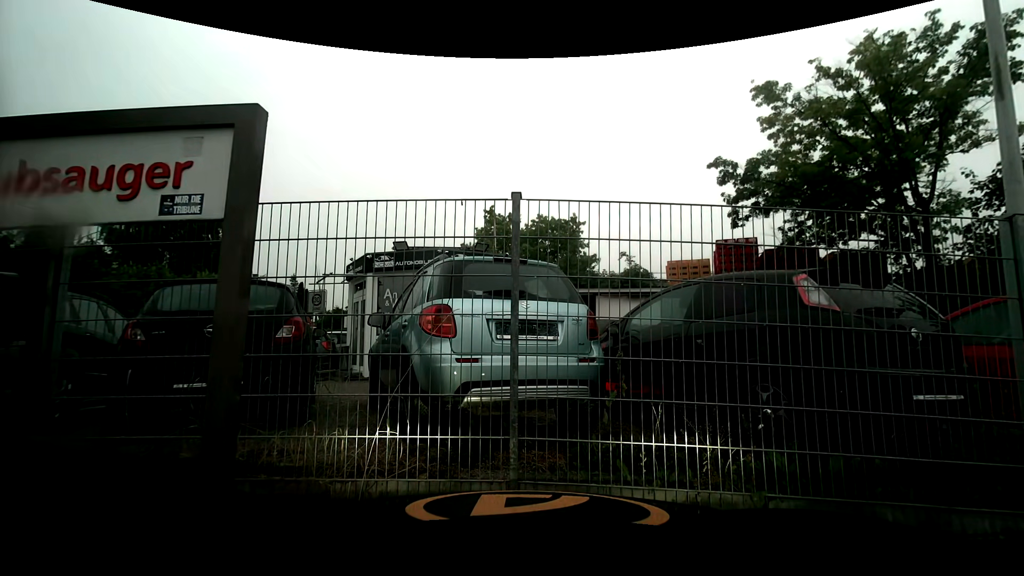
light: Day
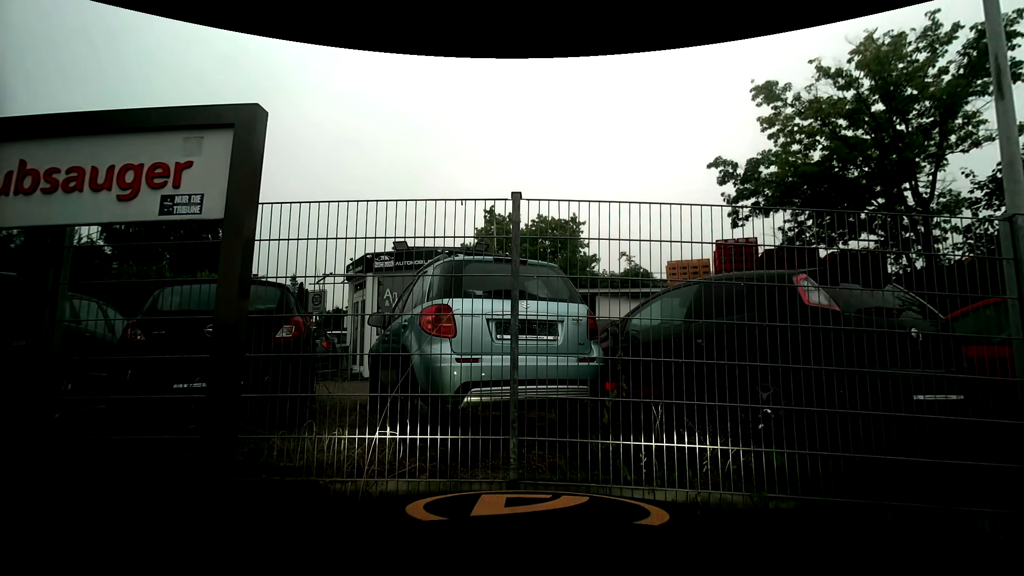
(0.0, 0.0) m; 0°
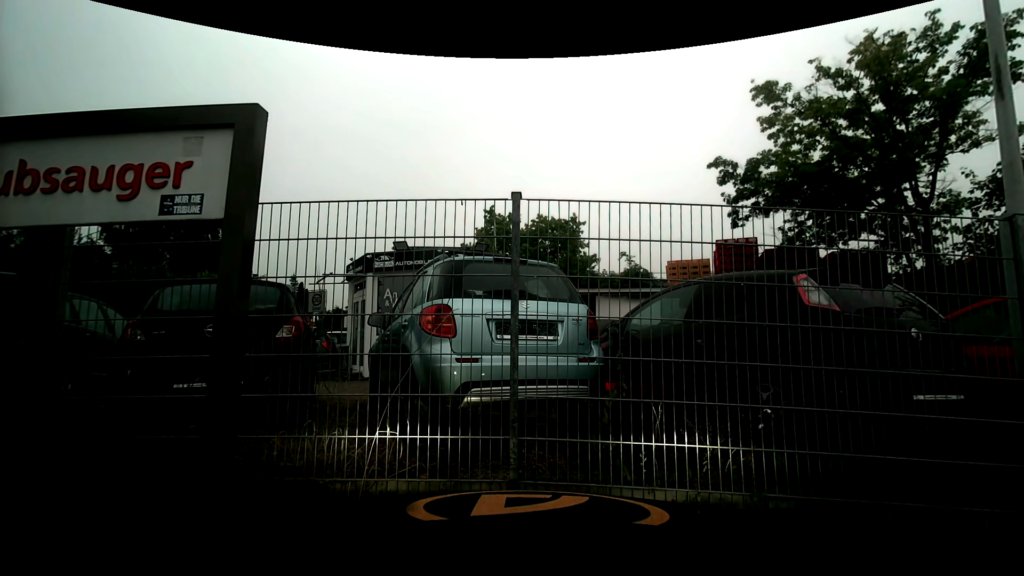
(0.0, 0.0) m; 0°
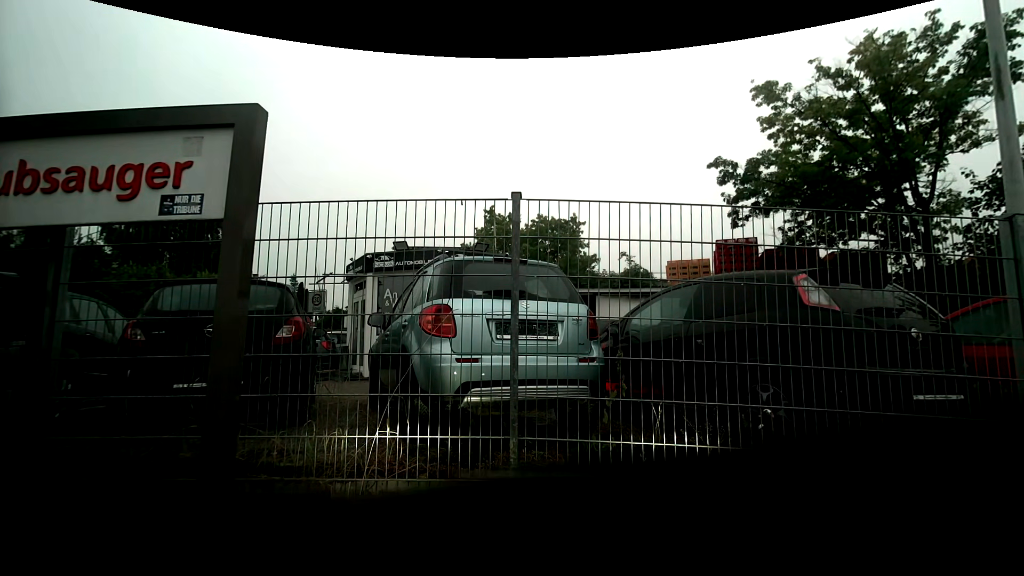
(0.0, 0.0) m; 0°
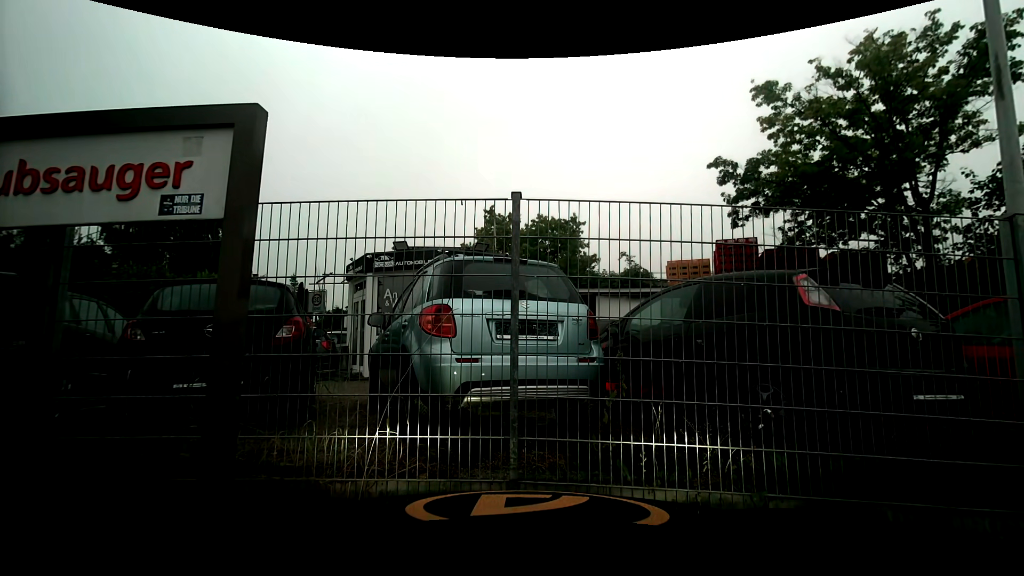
(0.0, 0.0) m; 0°
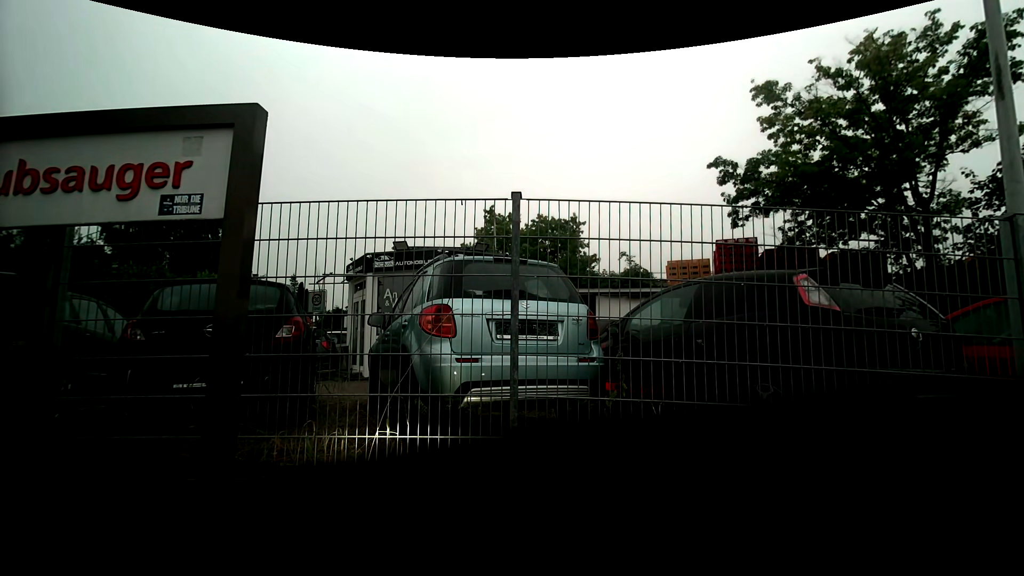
(0.0, 0.0) m; 0°
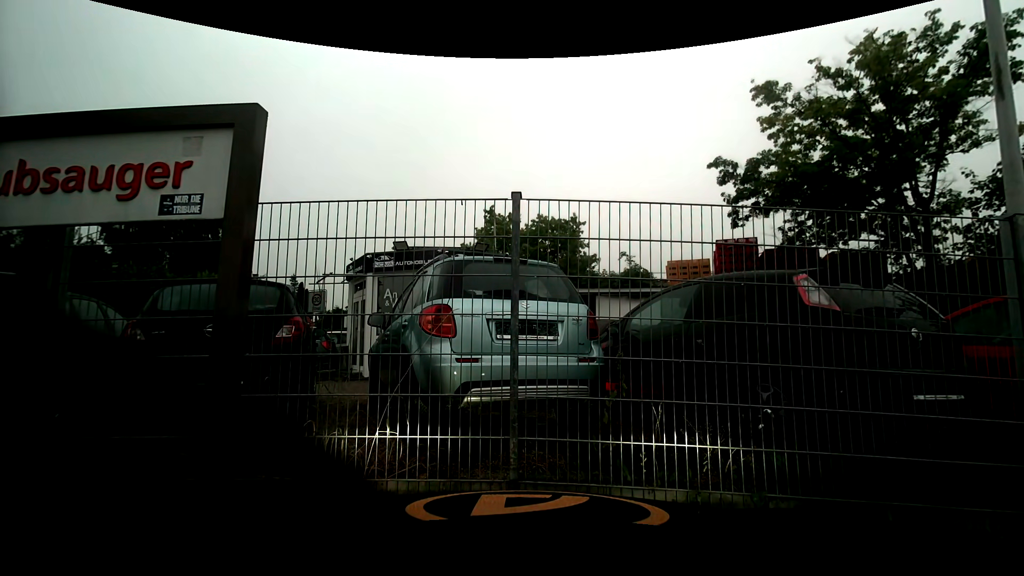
(0.0, 0.0) m; 0°
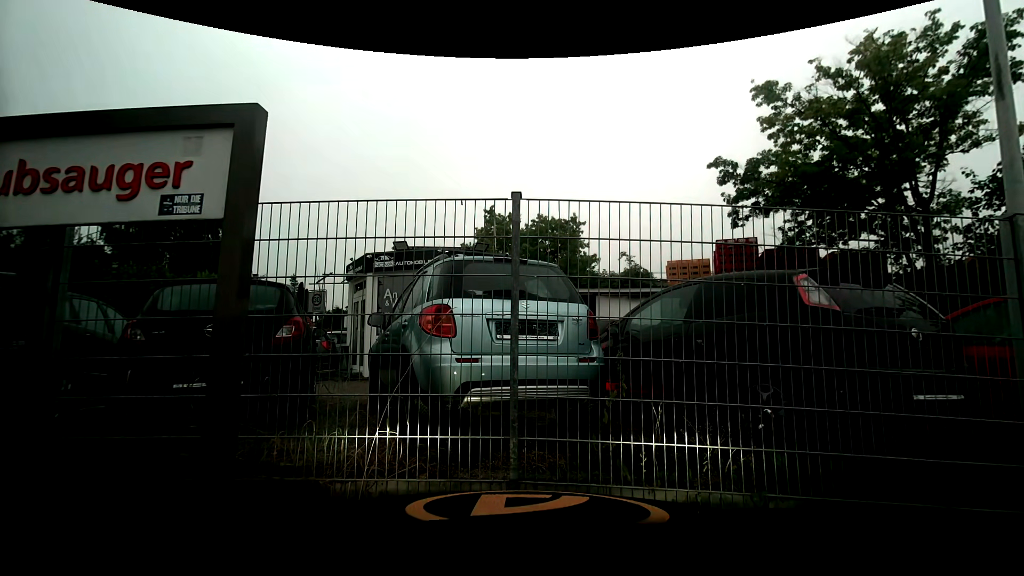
(0.0, 0.0) m; 0°
